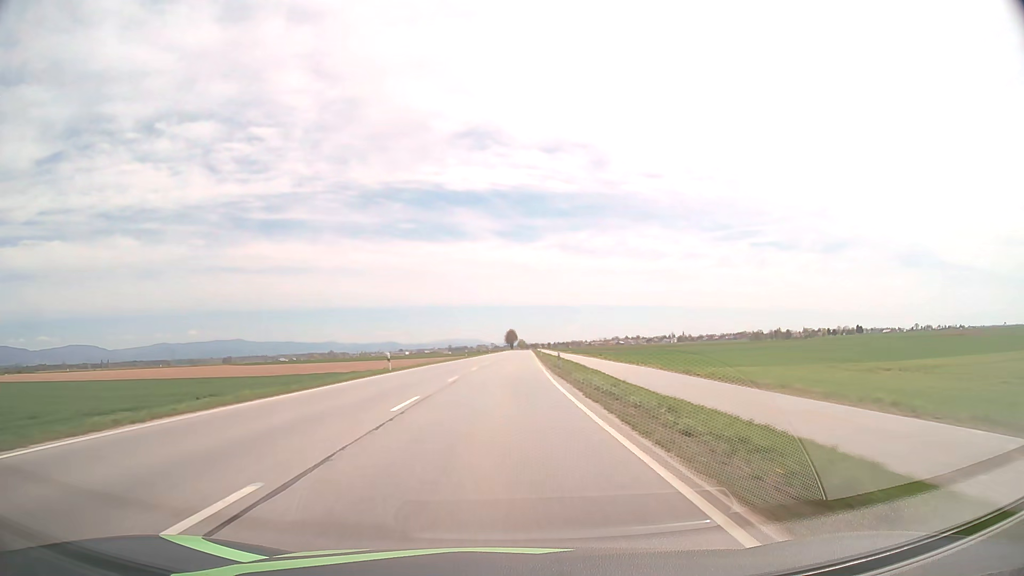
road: primary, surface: asphalt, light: Day
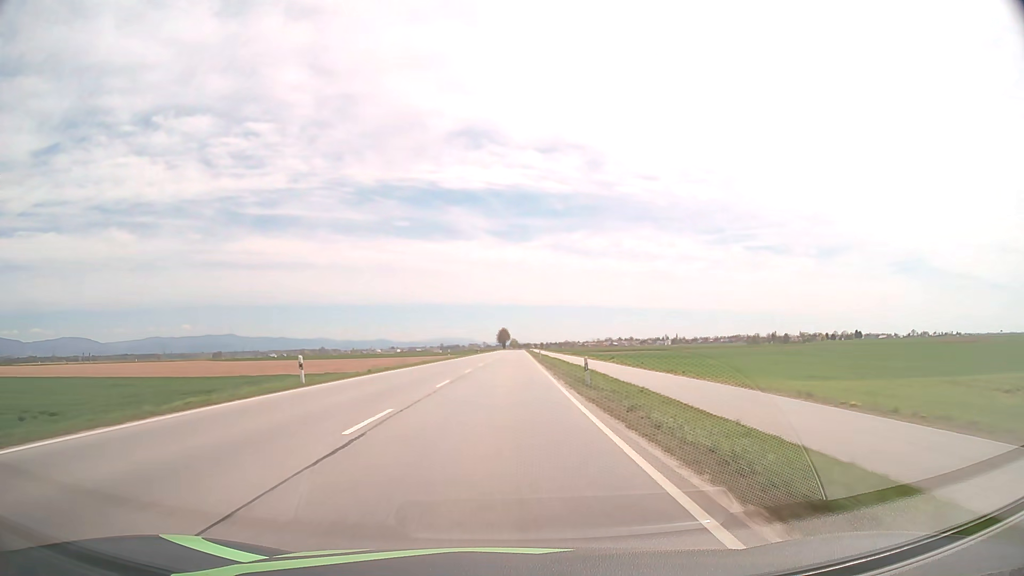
(+0.1, +16.0) m; +1°
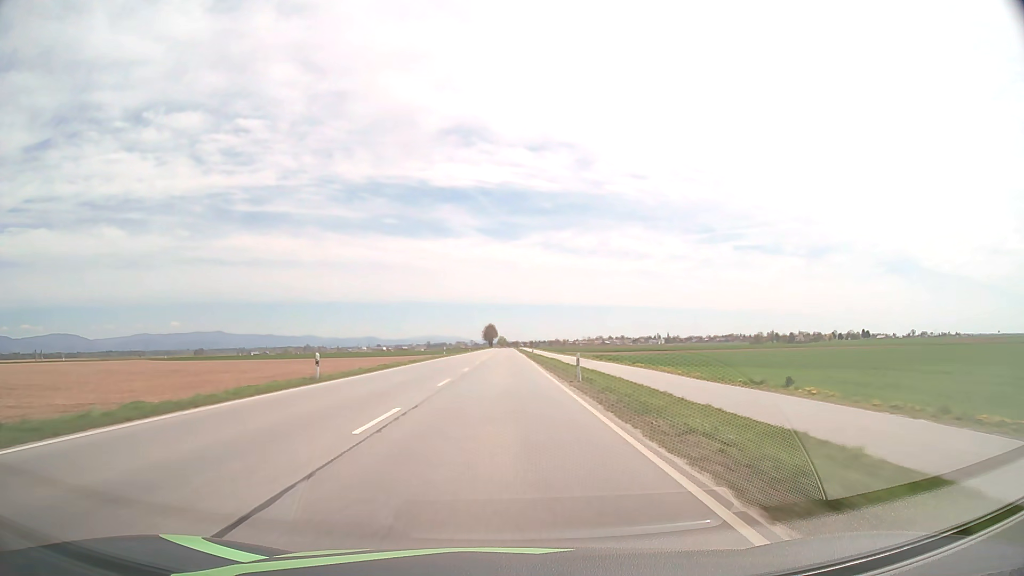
(+0.7, +48.1) m; +1°
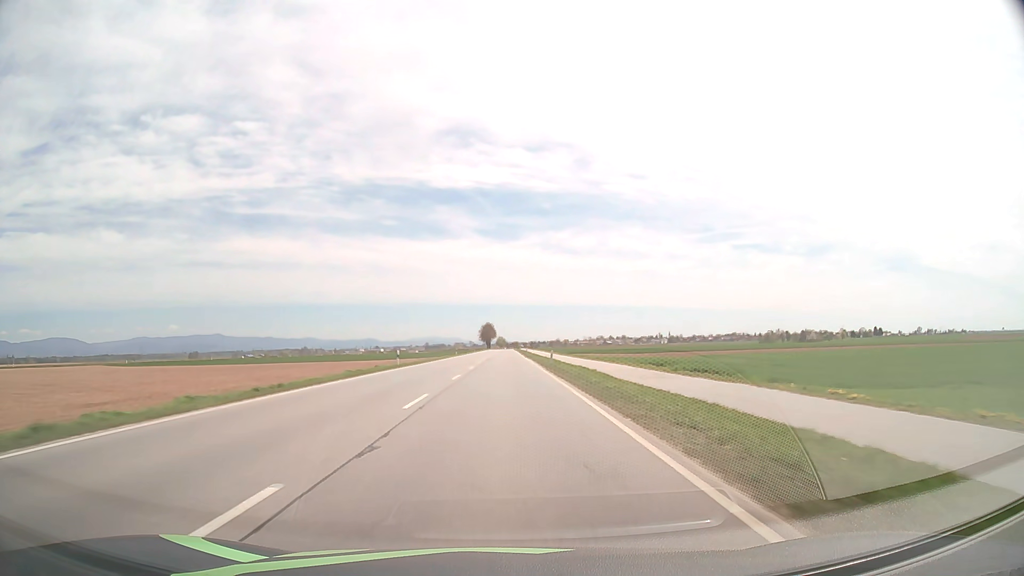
(+0.1, +32.1) m; 0°
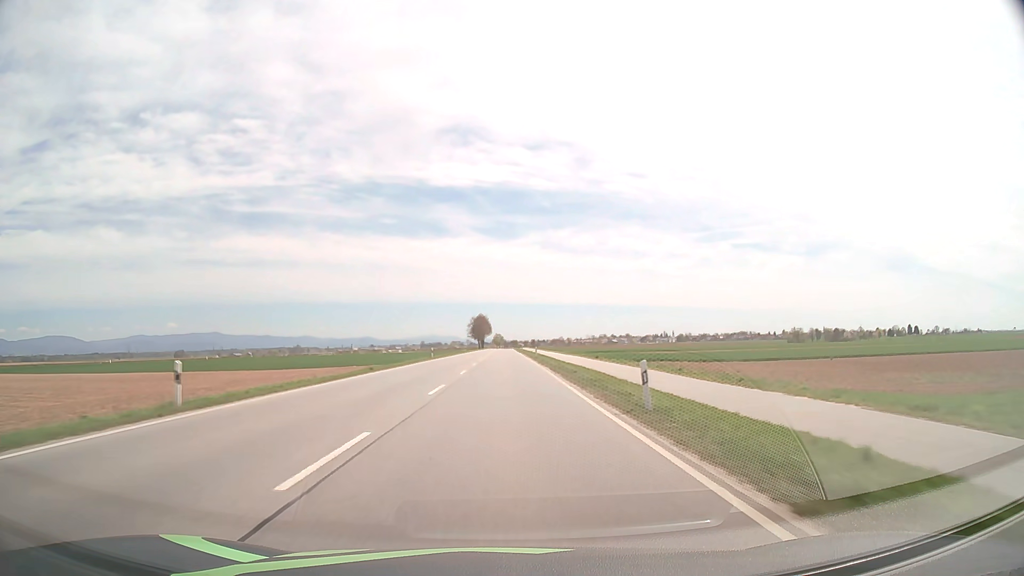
(+0.1, +80.2) m; 0°
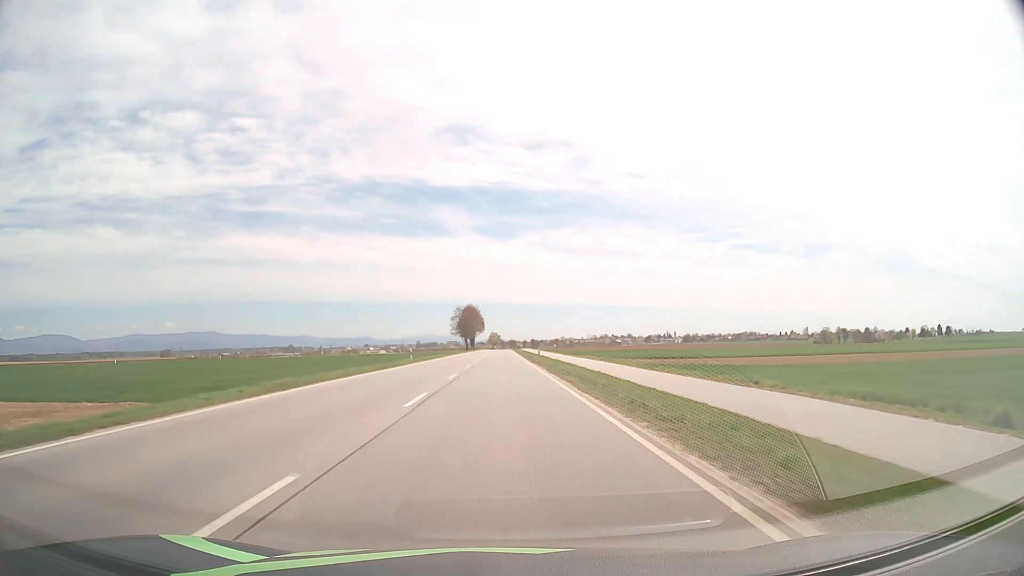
(0.0, +63.6) m; 0°
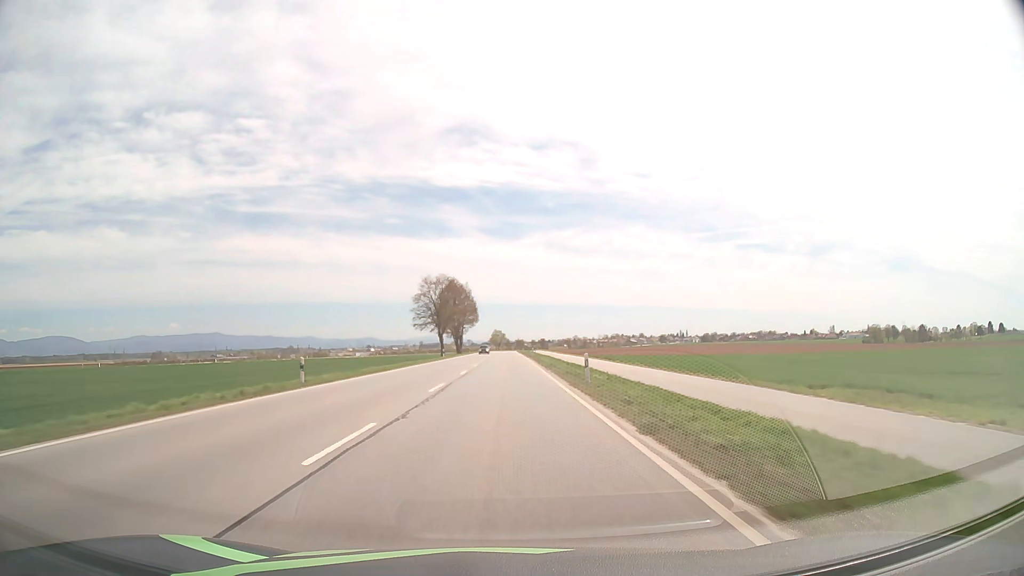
(0.0, +79.3) m; 0°
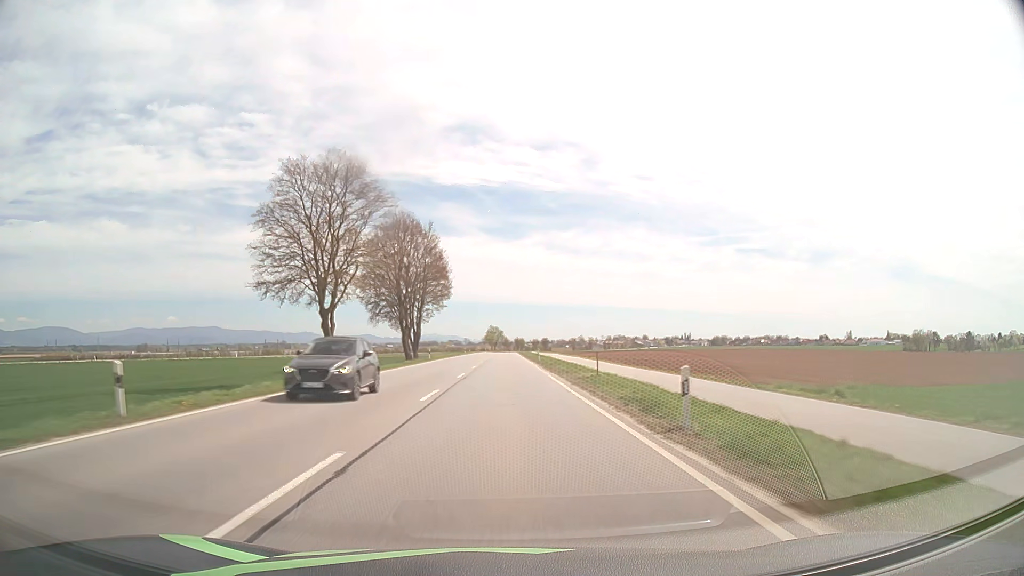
(0.0, +63.4) m; 0°
(0, +10) (0, +20) (0, +30) (0, +40) (0, +50) (0, +60) (0, +70) (0, +80) (0, +90) (0, +100) m
